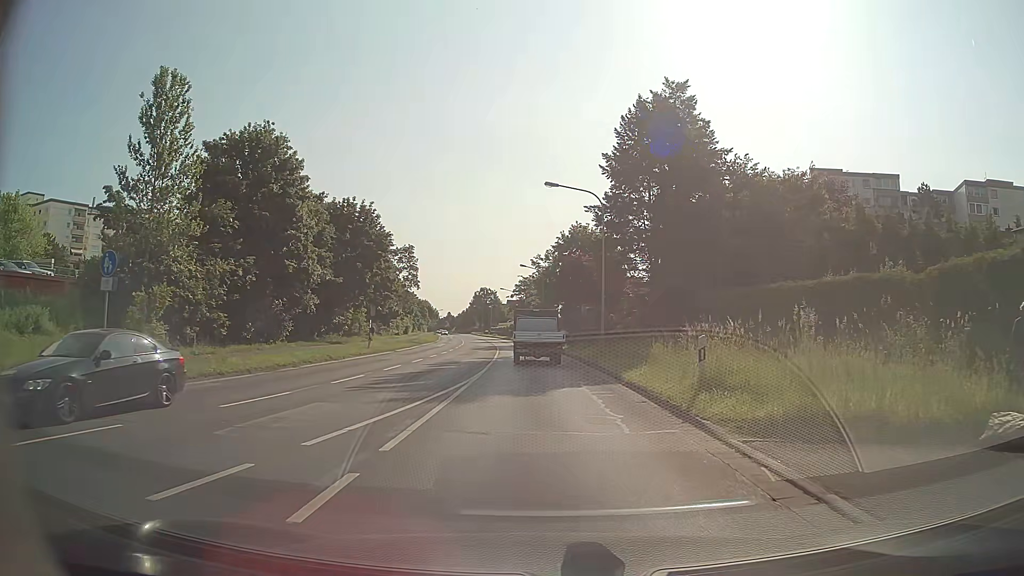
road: secondary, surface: asphalt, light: Day
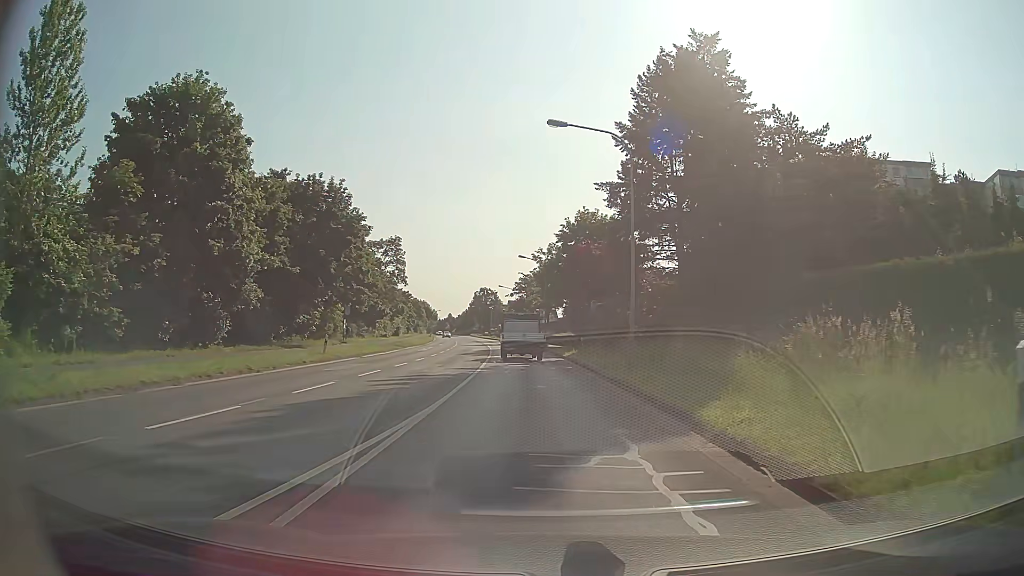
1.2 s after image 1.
(0.0, +9.1) m; 0°
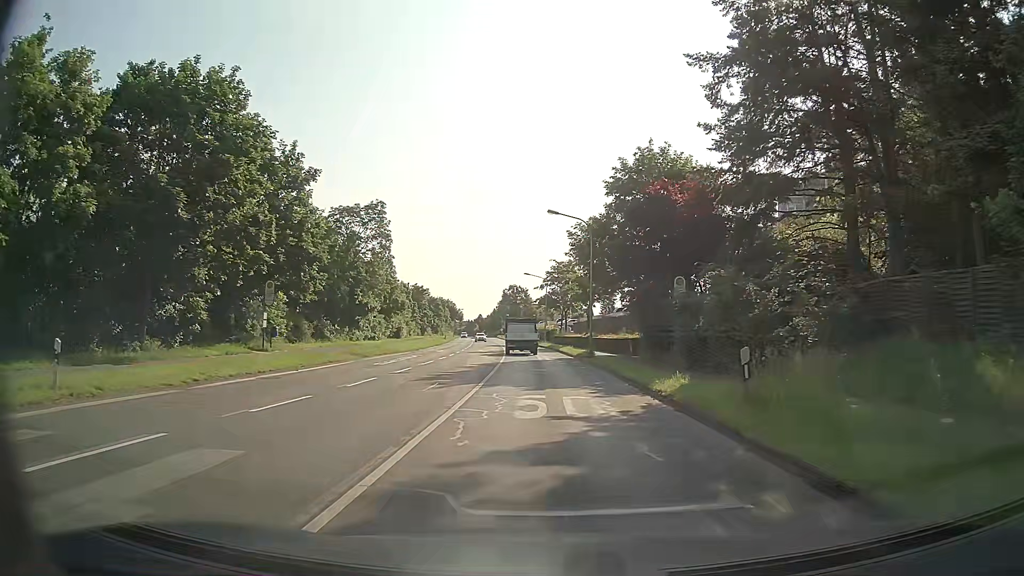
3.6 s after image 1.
(-0.6, +21.9) m; -3°
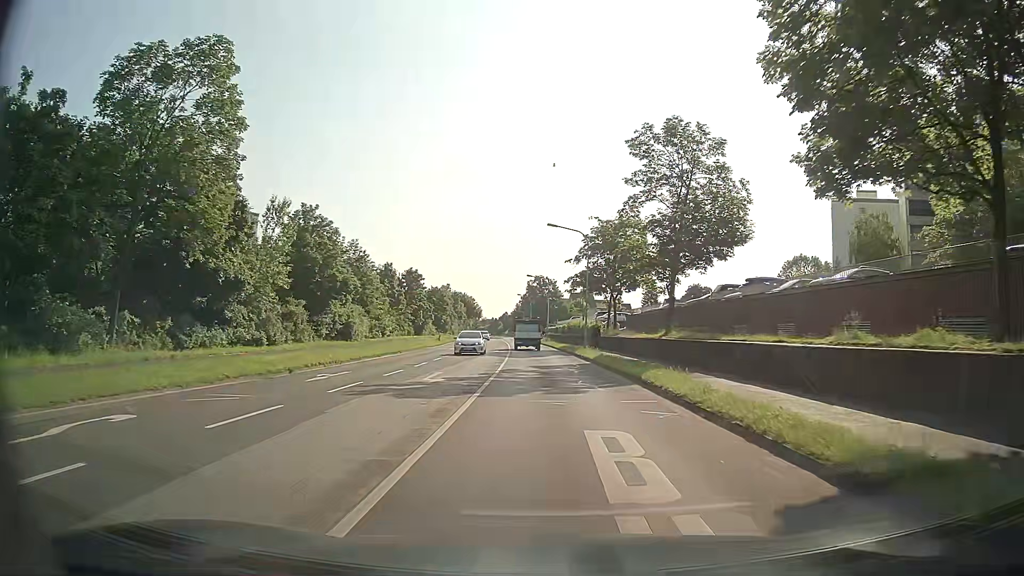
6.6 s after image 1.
(-0.6, +32.9) m; -3°
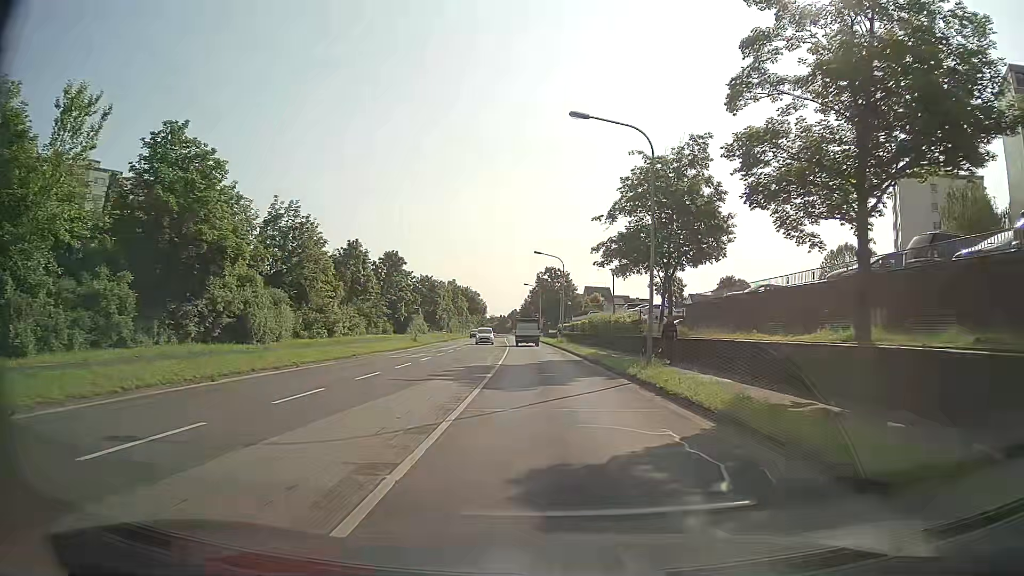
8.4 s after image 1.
(-0.1, +21.1) m; 0°
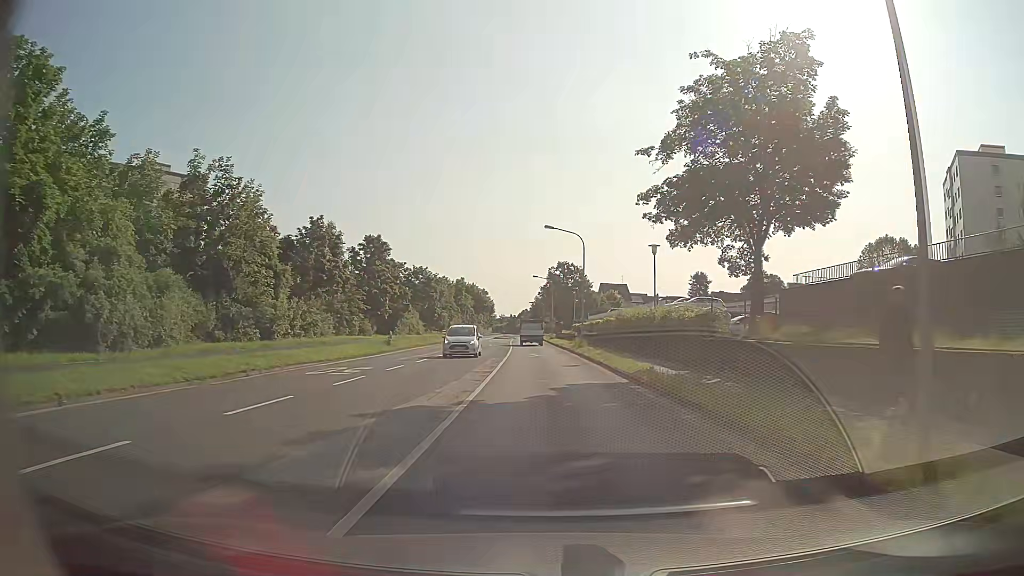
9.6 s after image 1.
(-0.1, +14.1) m; -1°
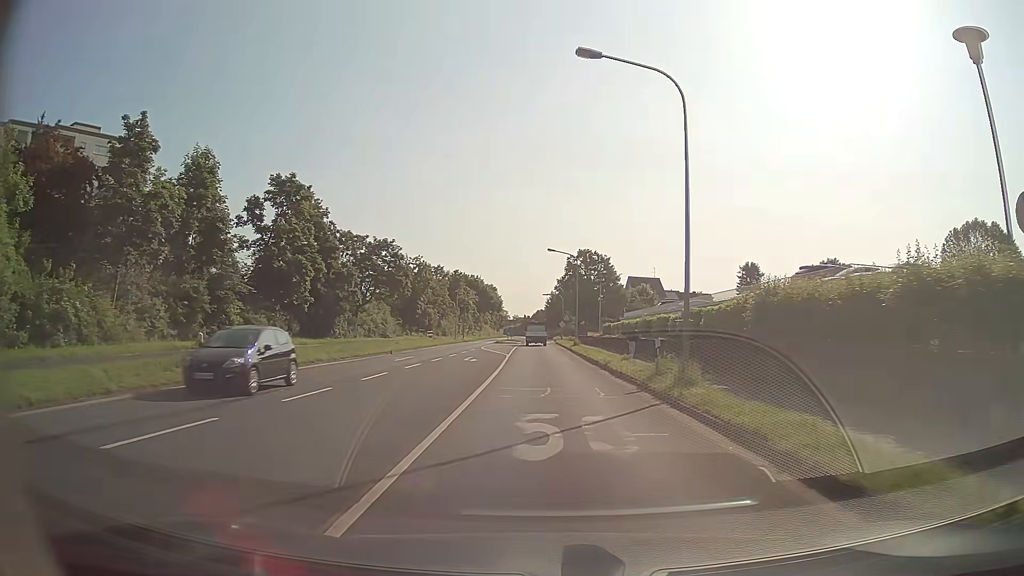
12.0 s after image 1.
(-0.3, +27.7) m; -1°
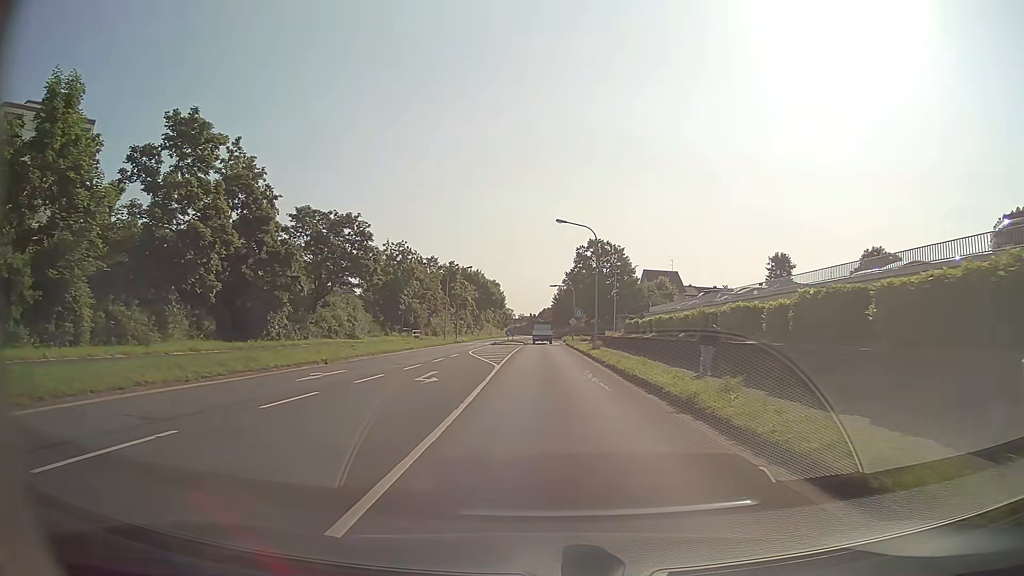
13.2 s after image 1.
(-0.1, +13.5) m; -1°
(0, +10) (0, +20) (0, +30) (0, +40) (0, +50) (0, +60) (0, +70) (0, +80) (0, +90) (0, +100) m
